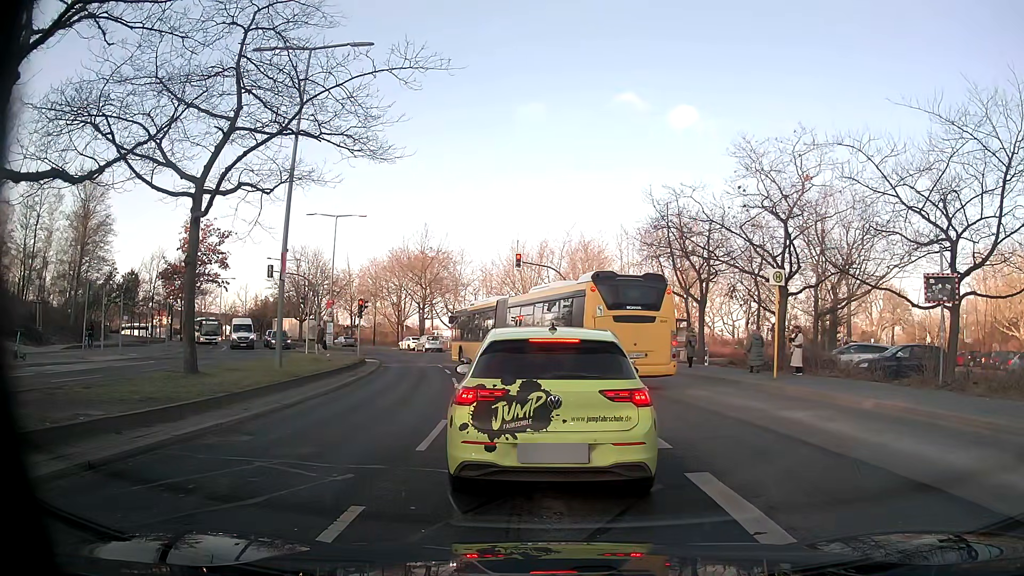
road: secondary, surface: asphalt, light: Day
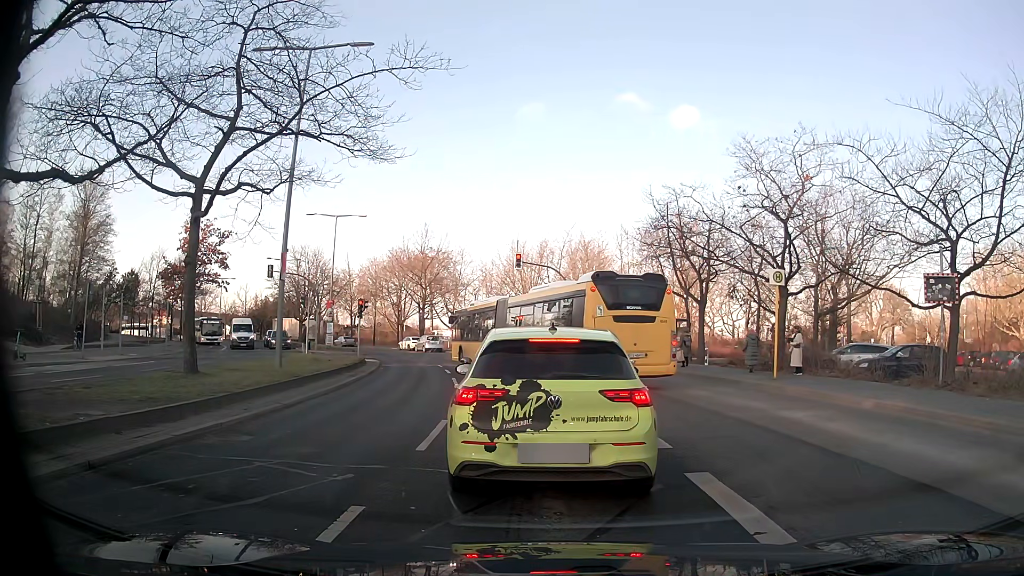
(0.0, 0.0) m; 0°
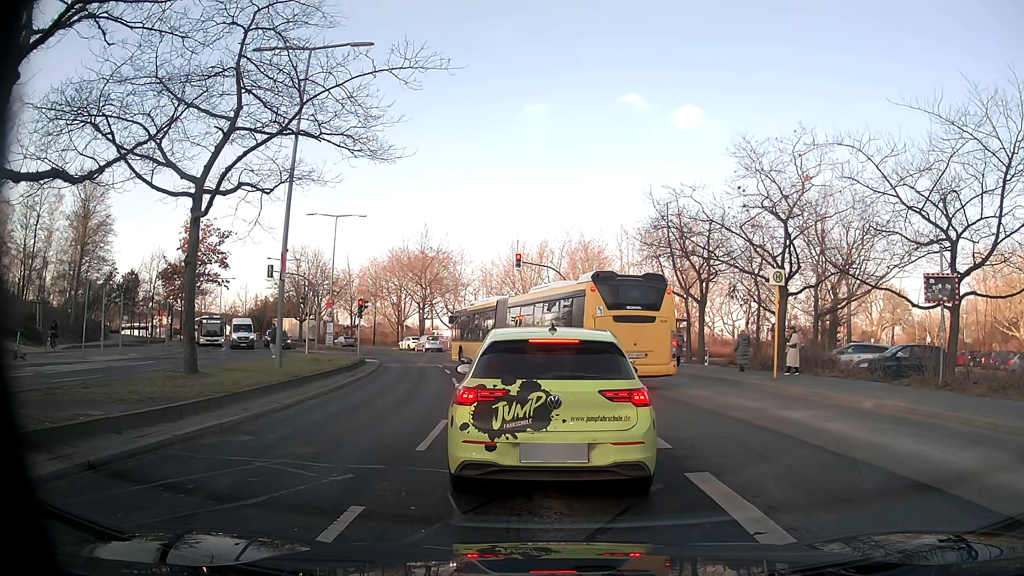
(0.0, 0.0) m; 0°
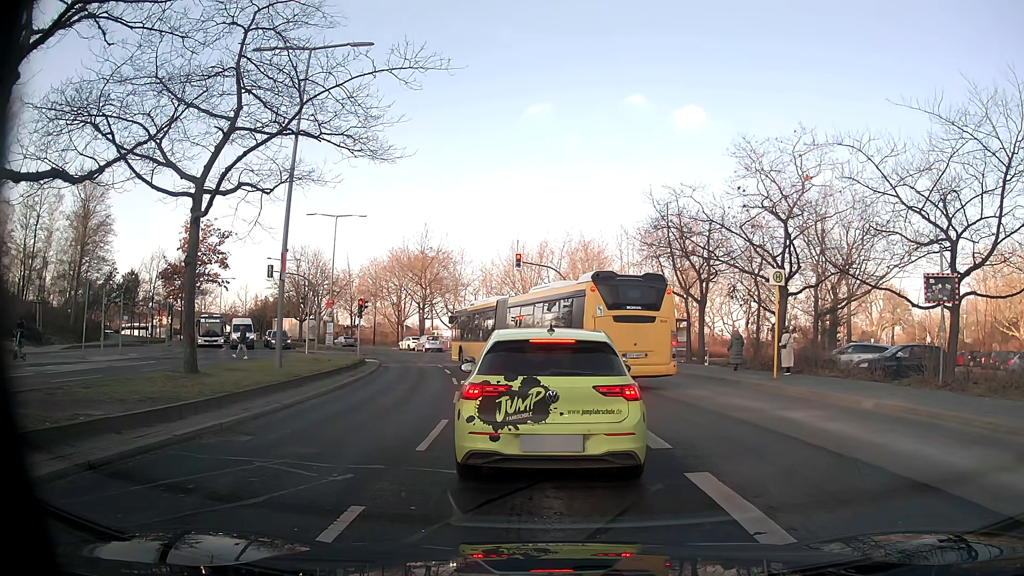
(0.0, 0.0) m; 0°
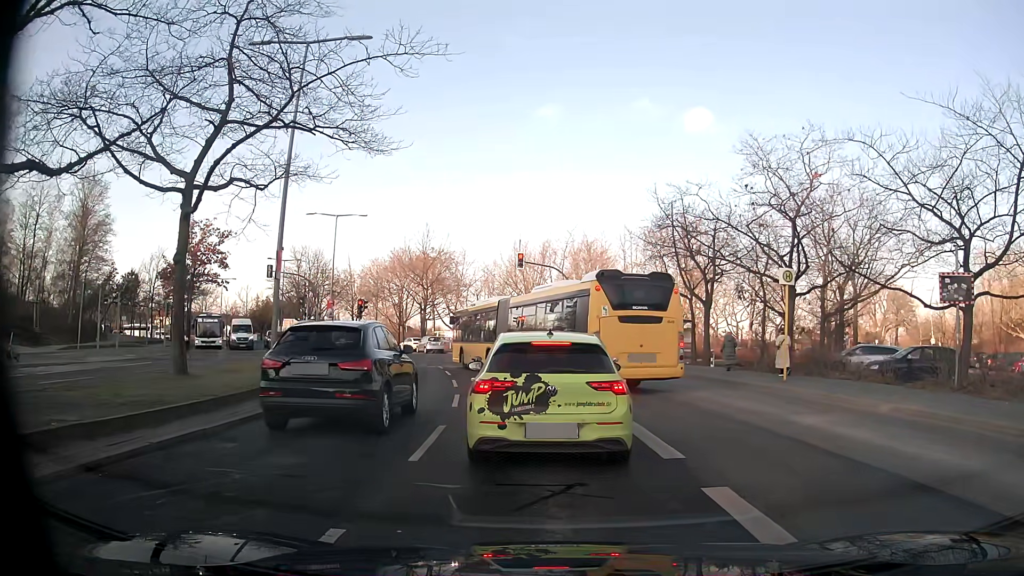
(0.0, +0.6) m; 0°
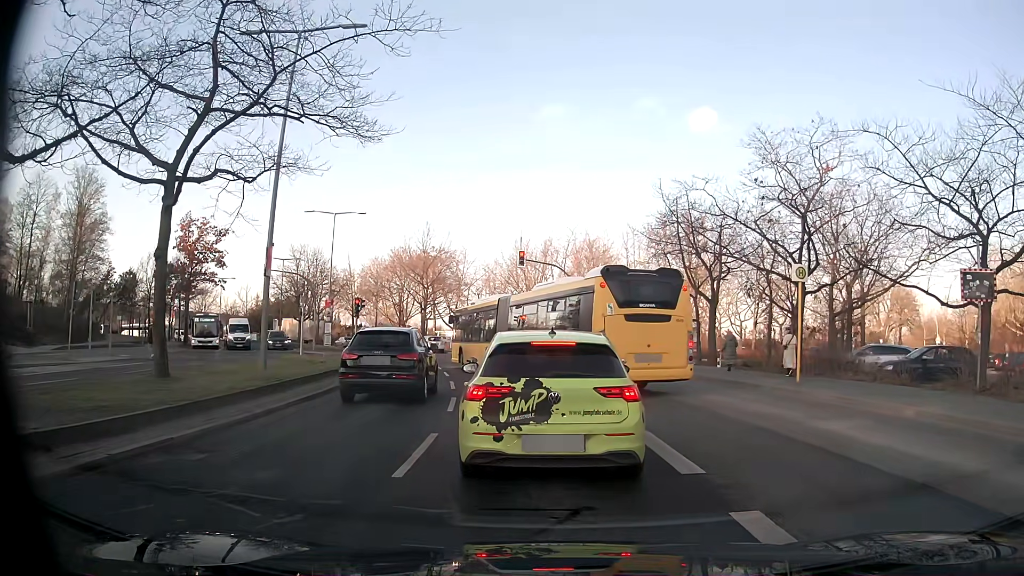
(0.0, +0.9) m; 0°
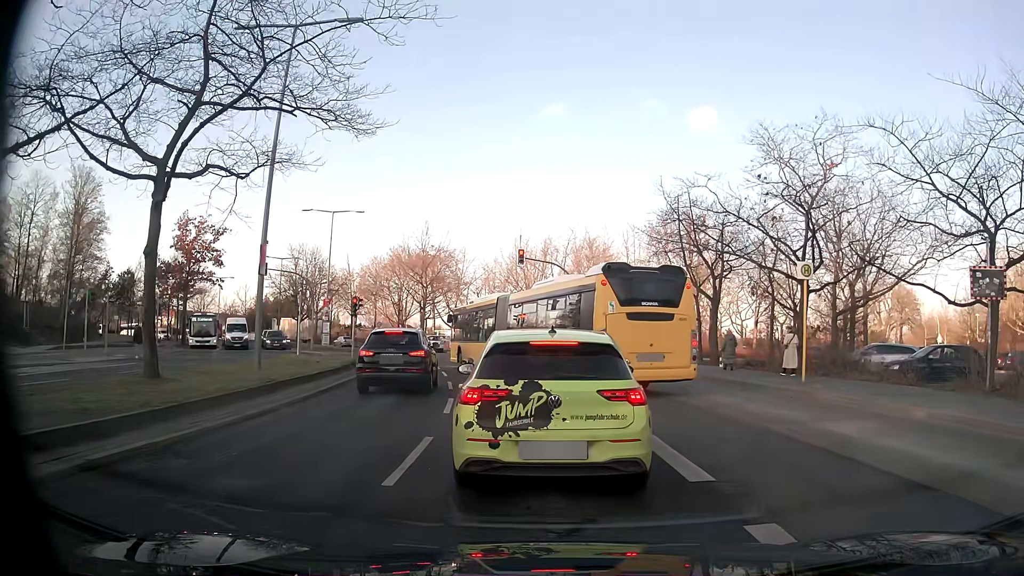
(0.0, +0.4) m; 0°
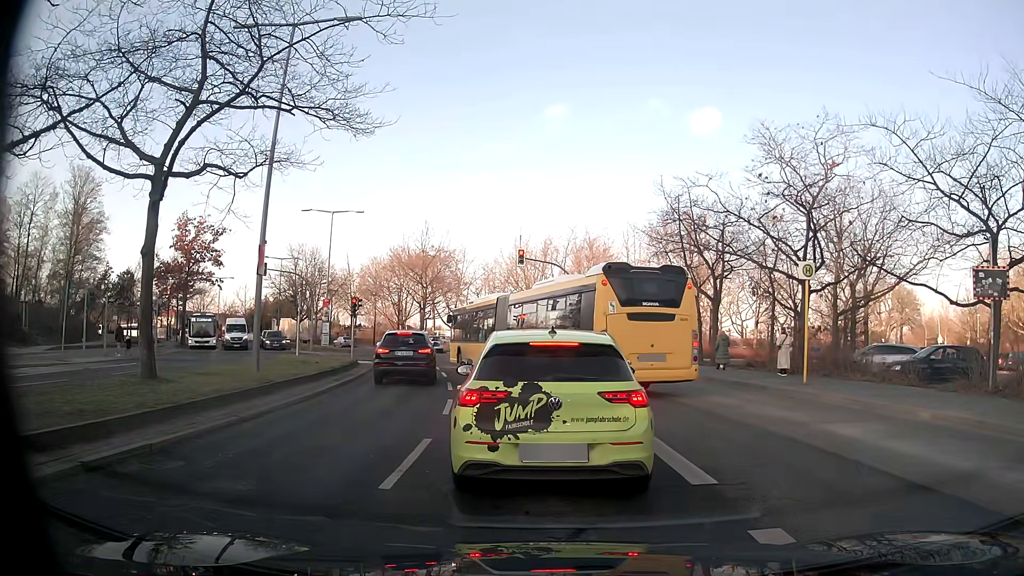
(0.0, +0.2) m; 0°
